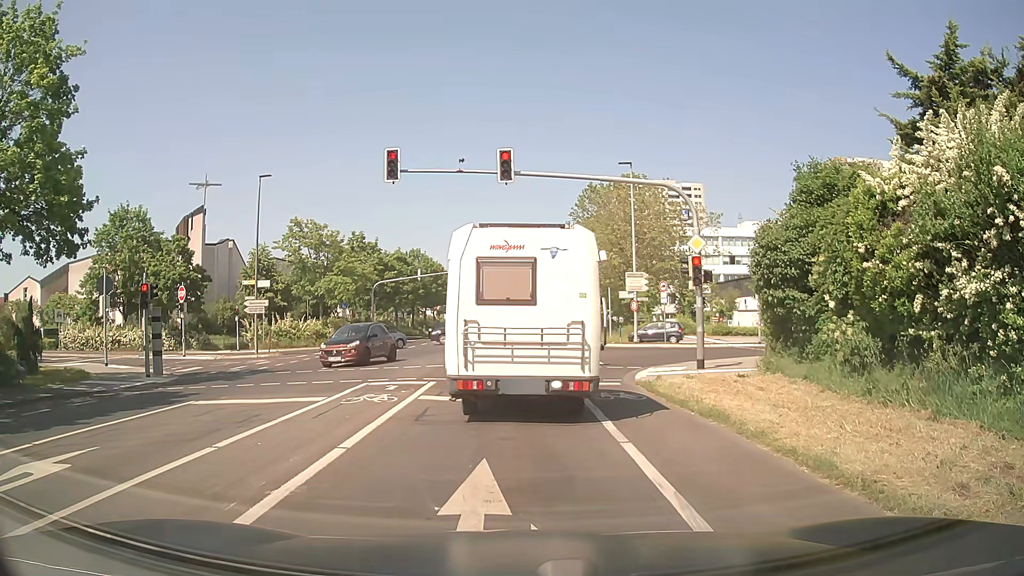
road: secondary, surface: asphalt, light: Day
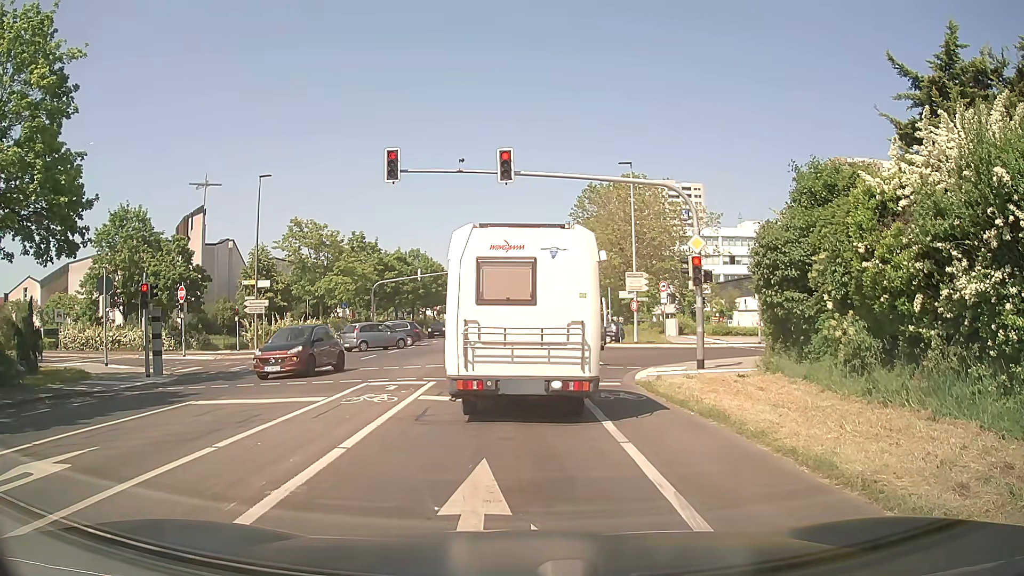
(0.0, 0.0) m; 0°
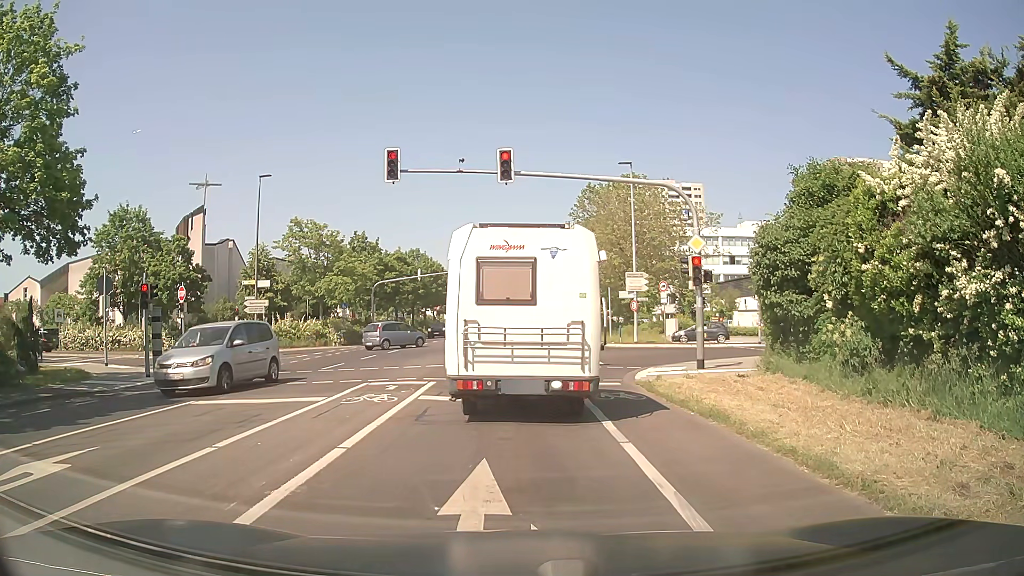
(0.0, 0.0) m; 0°
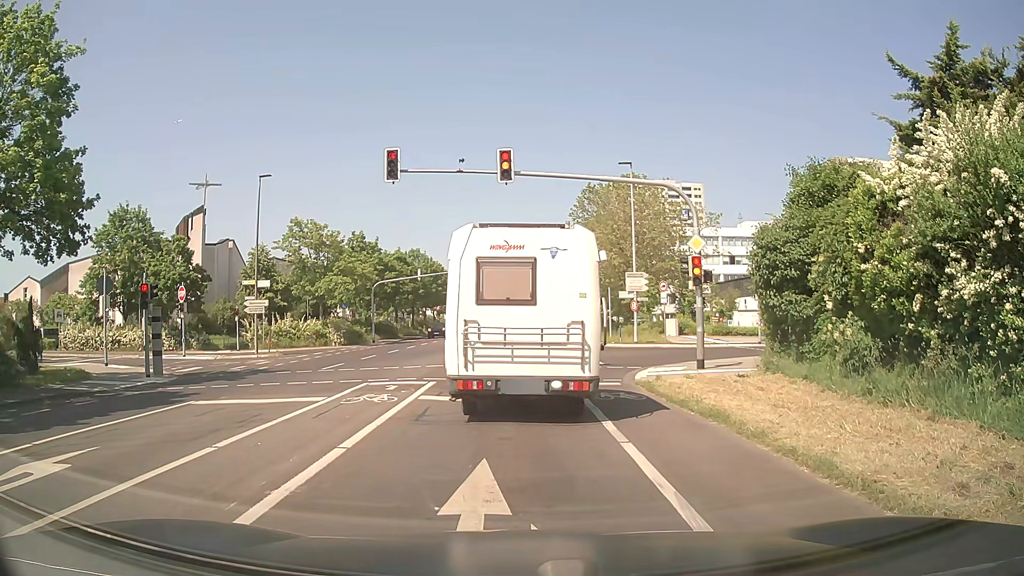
(0.0, 0.0) m; 0°
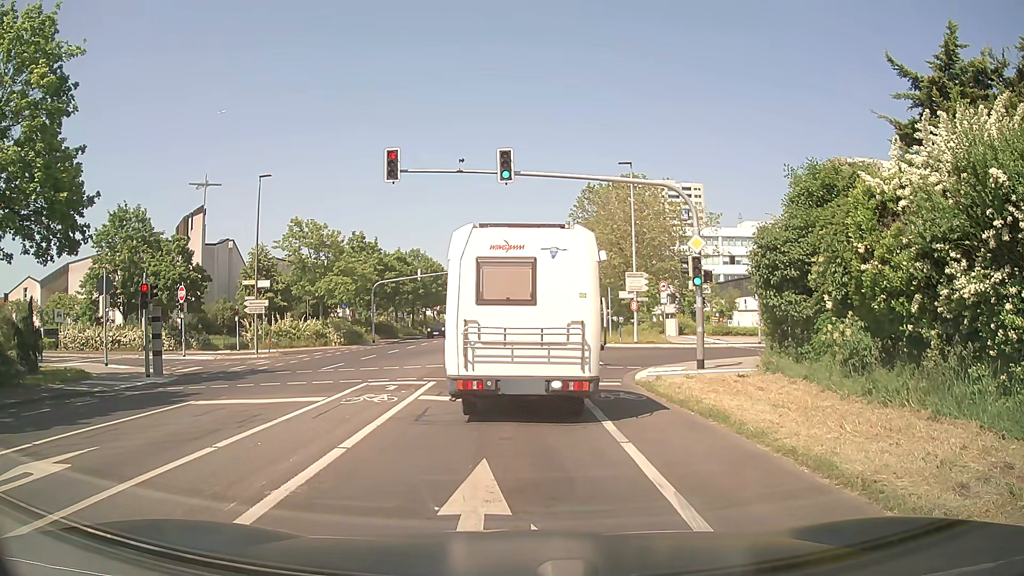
(0.0, 0.0) m; 0°
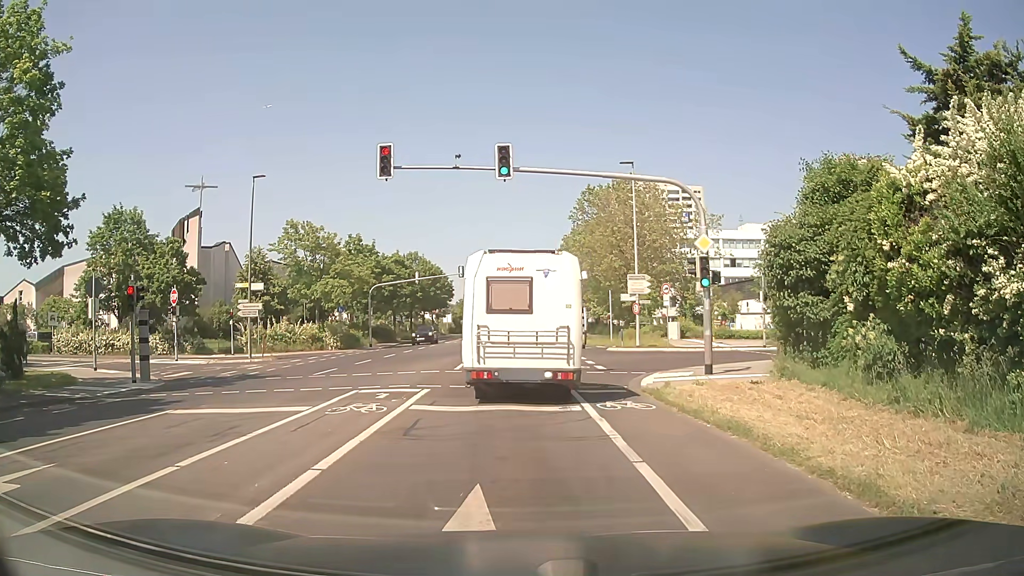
(0.0, +1.0) m; -1°
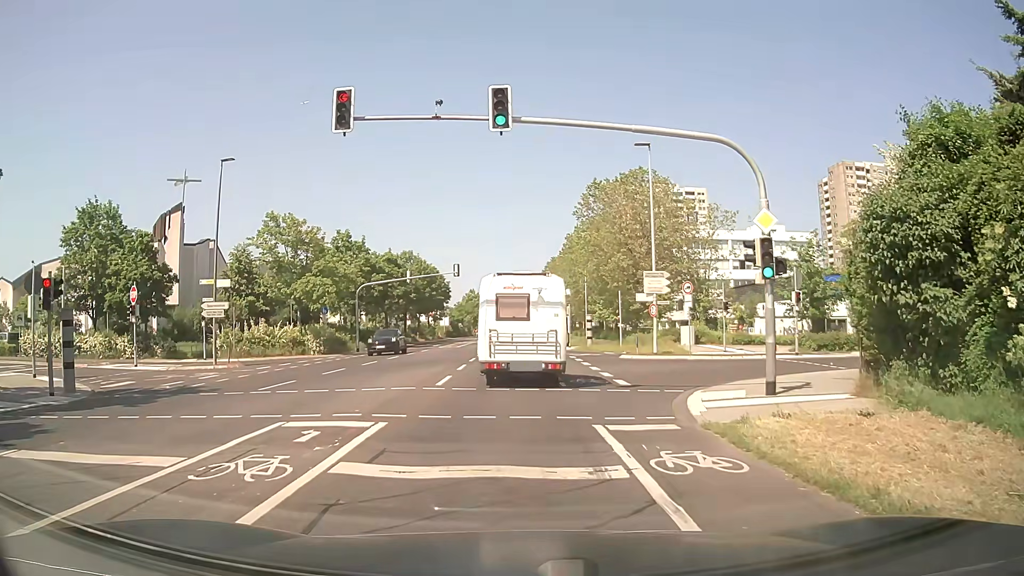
(0.0, +5.1) m; 0°
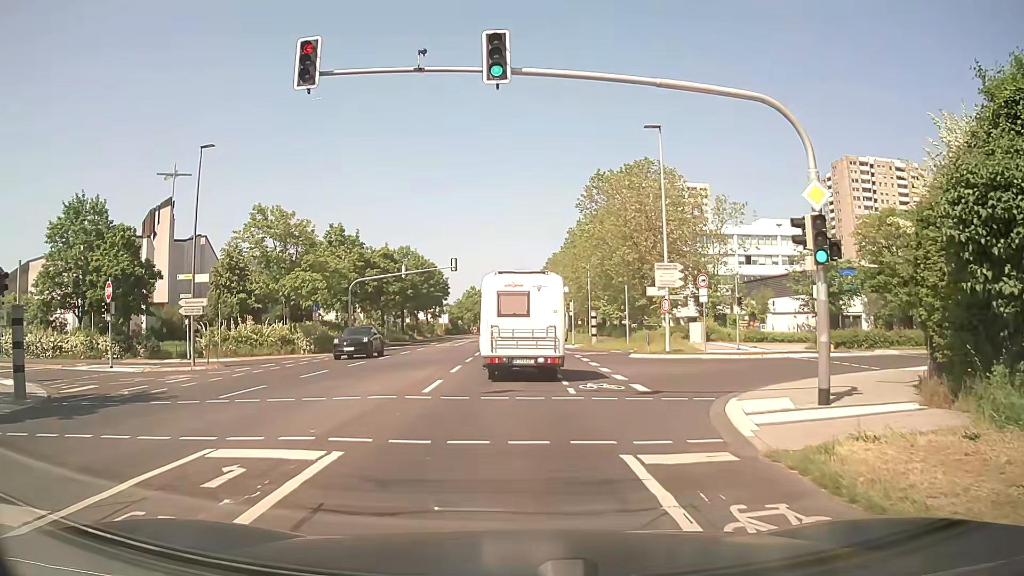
(0.0, +2.7) m; -1°
(0, +10) (0, +20) (0, +30) (0, +40) (+1, +50) (+1, +60) (+1, +70) (+1, +80) (+1, +90) (+1, +100) m
